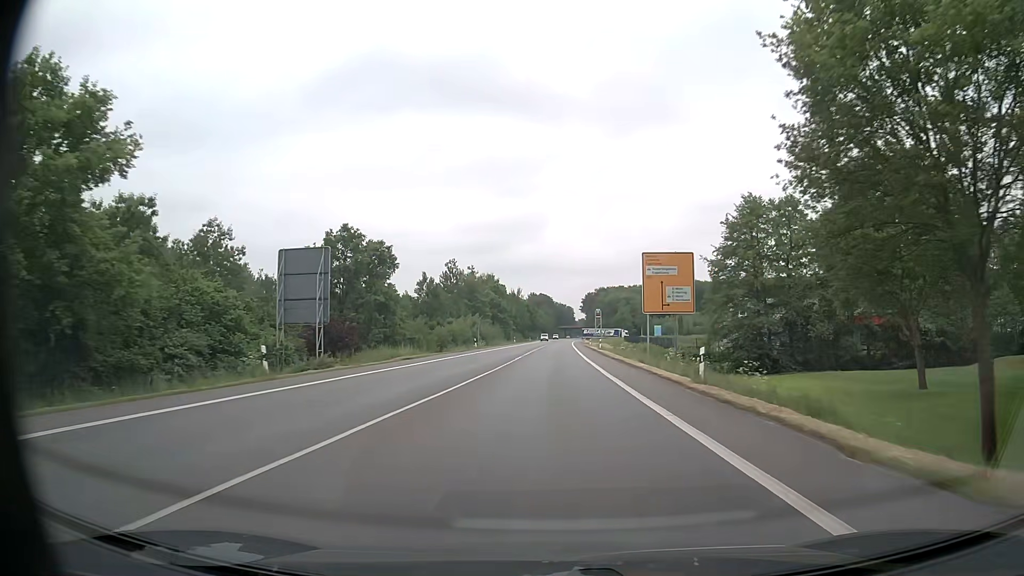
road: primary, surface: asphalt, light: Day
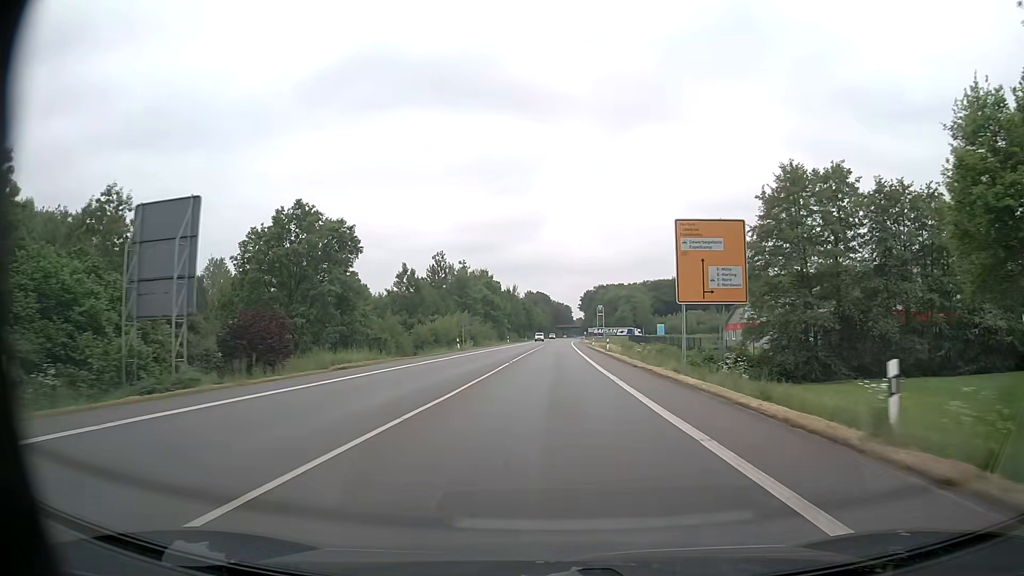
(0.0, +11.5) m; 0°
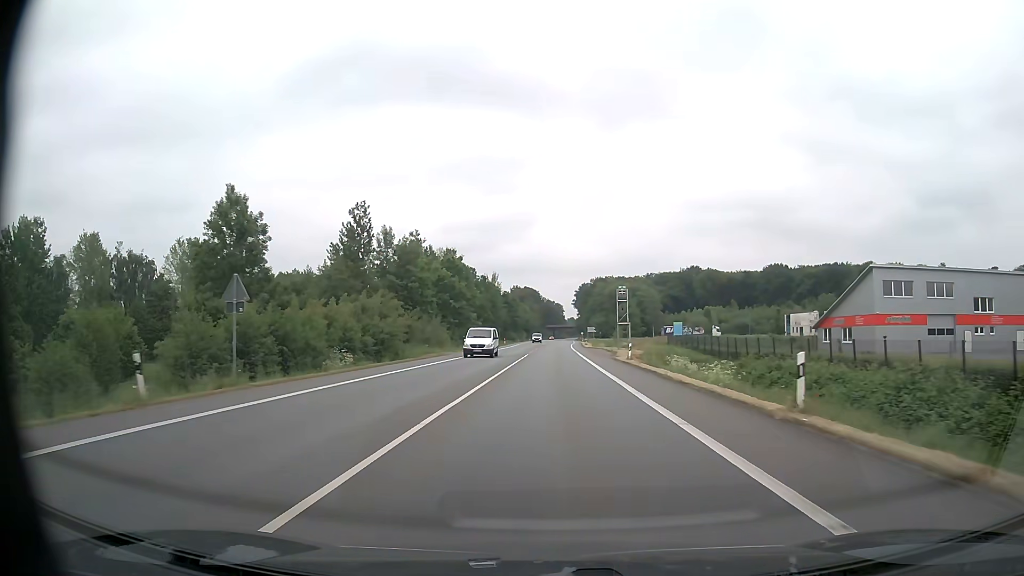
(+0.3, +45.9) m; +1°
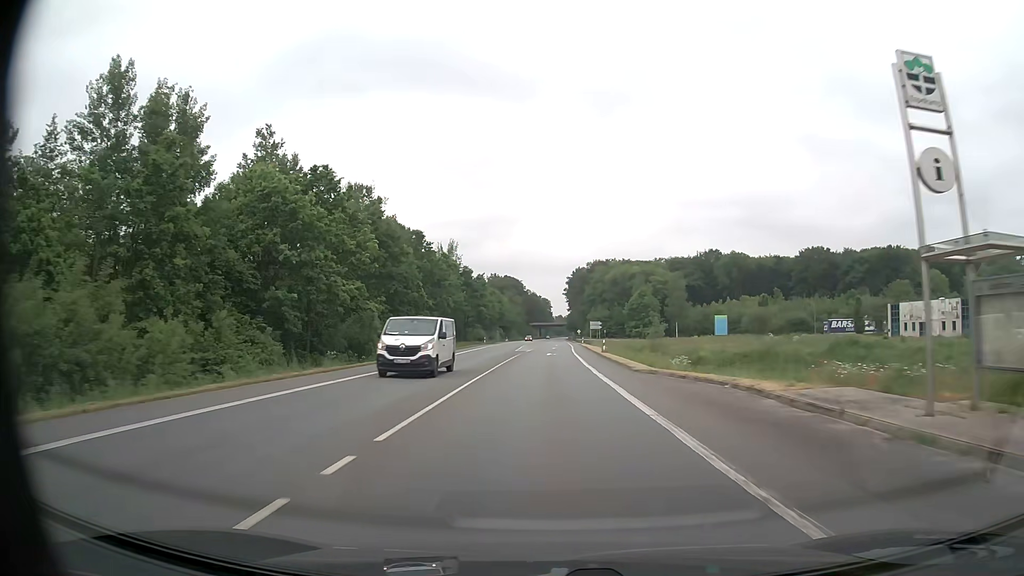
(+0.7, +57.4) m; +1°
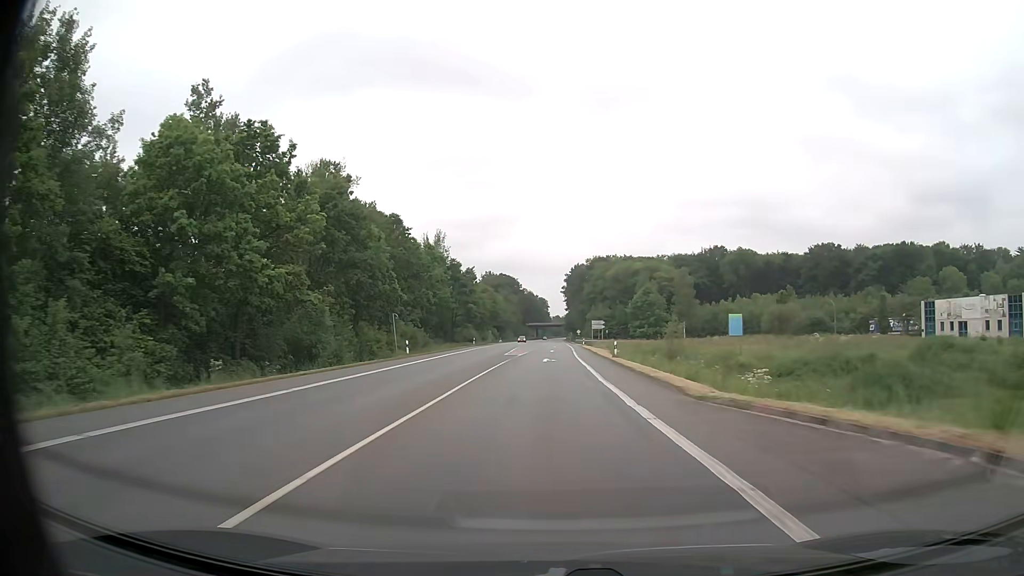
(0.0, +11.5) m; 0°
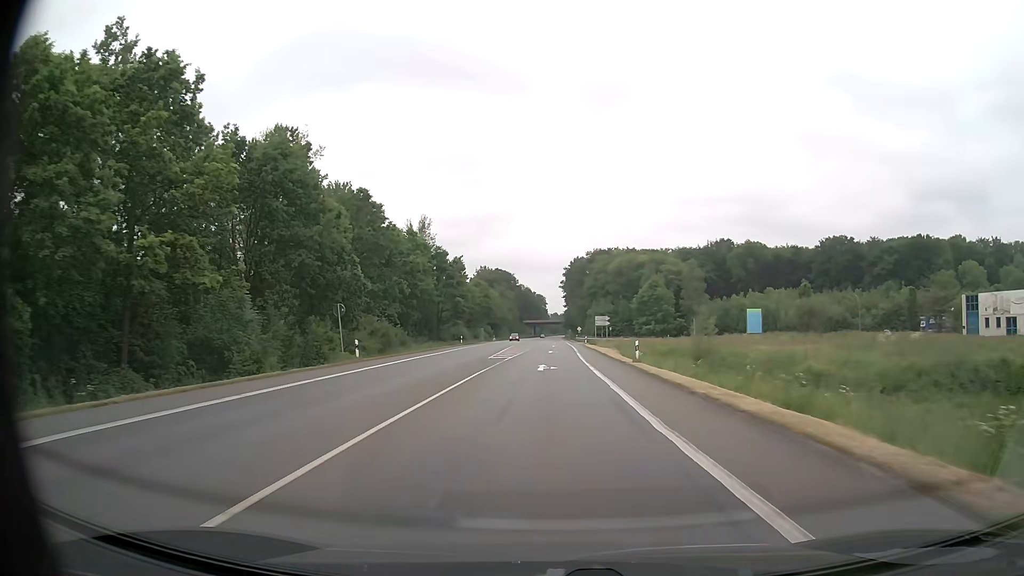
(0.0, +11.5) m; 0°
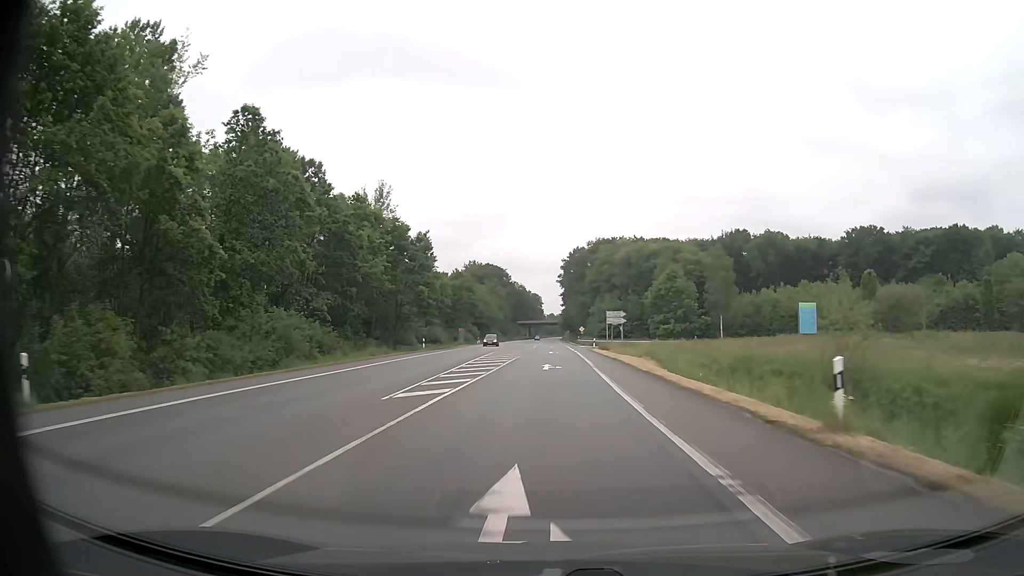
(+0.1, +22.9) m; 0°
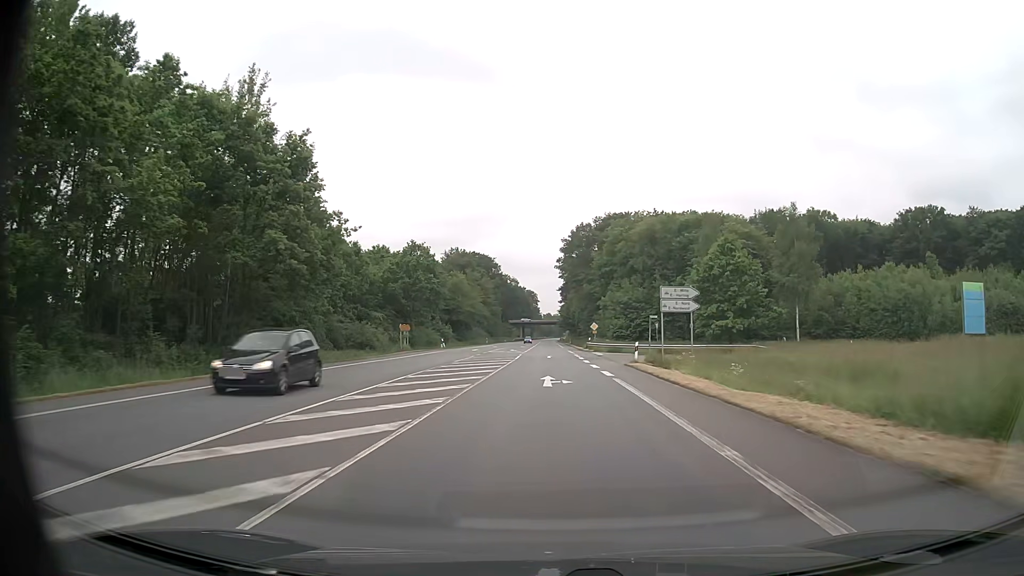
(+0.1, +34.4) m; 0°
(0, +10) (0, +20) (0, +30) (0, +40) (0, +50) (0, +60) (0, +70) (0, +80) (0, +90) (0, +100) m
